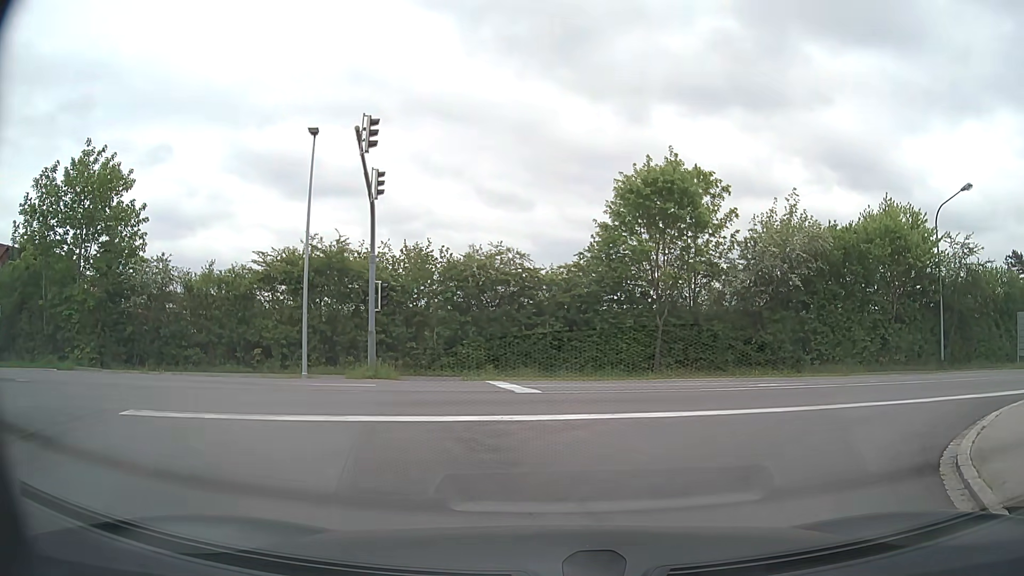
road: residential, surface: asphalt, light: Day
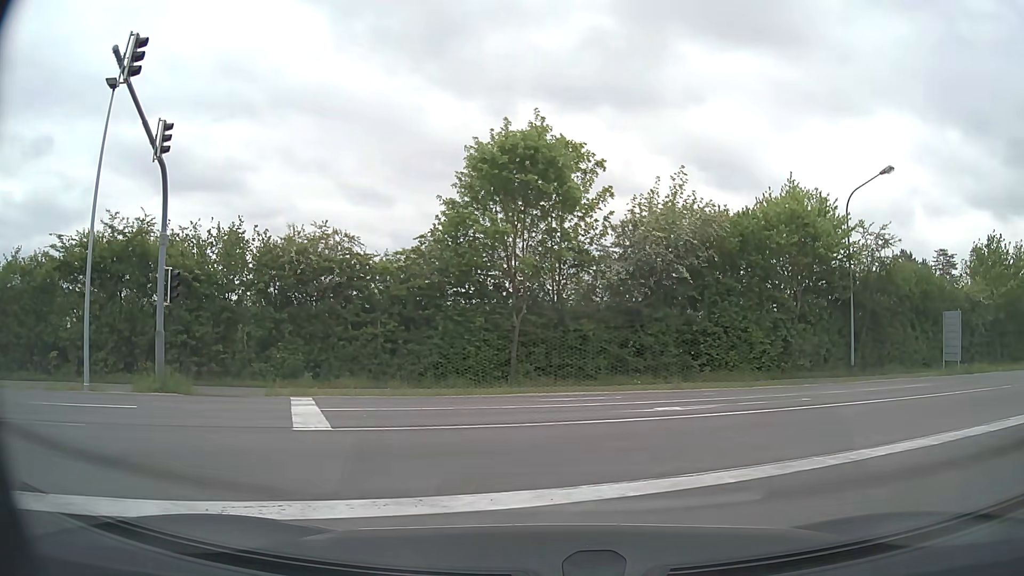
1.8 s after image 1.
(+0.6, +4.9) m; +14°
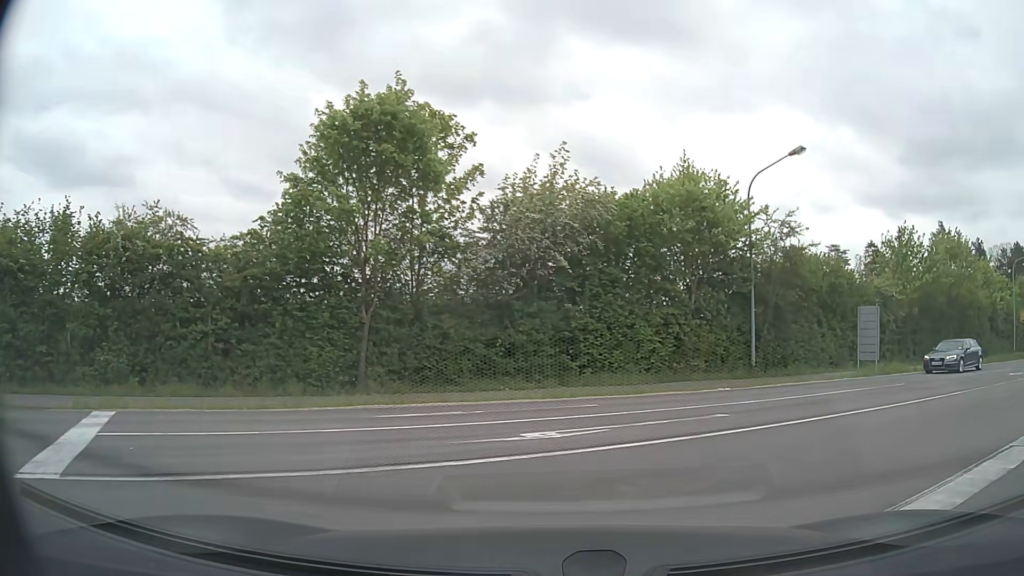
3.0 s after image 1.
(+0.3, +3.4) m; +10°
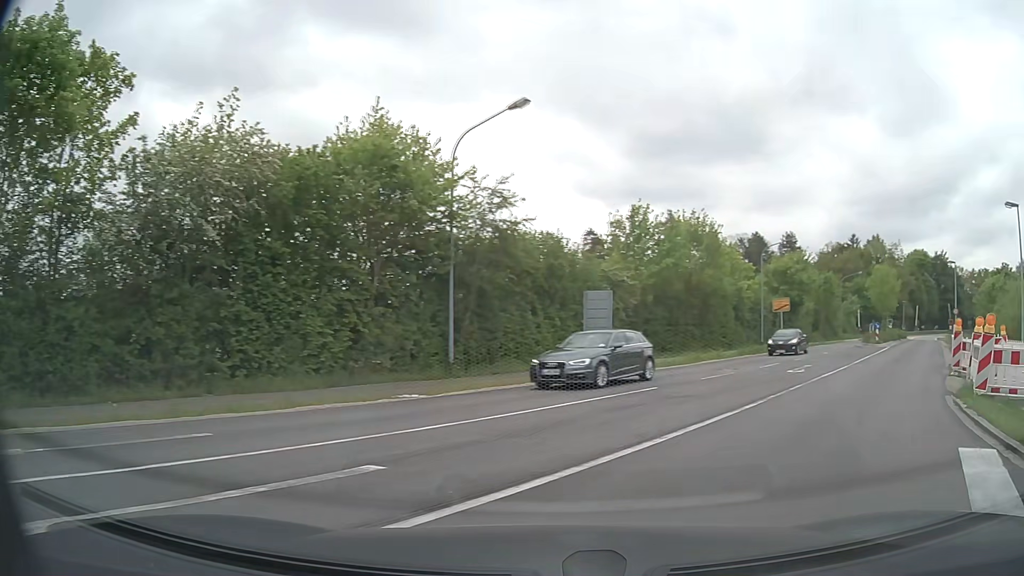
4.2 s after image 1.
(+1.1, +5.0) m; +25°
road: secondary
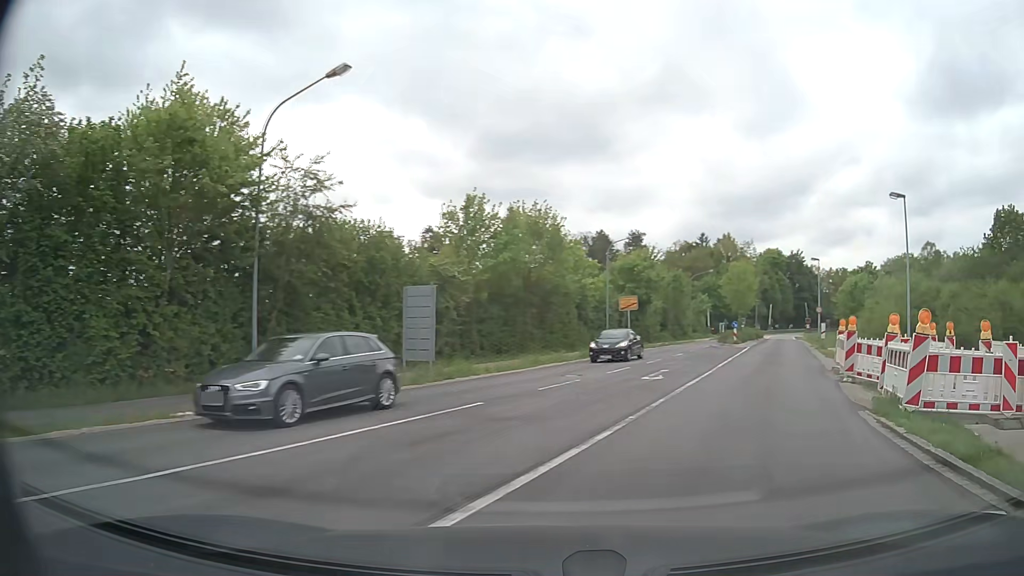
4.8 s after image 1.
(+0.4, +3.2) m; +14°
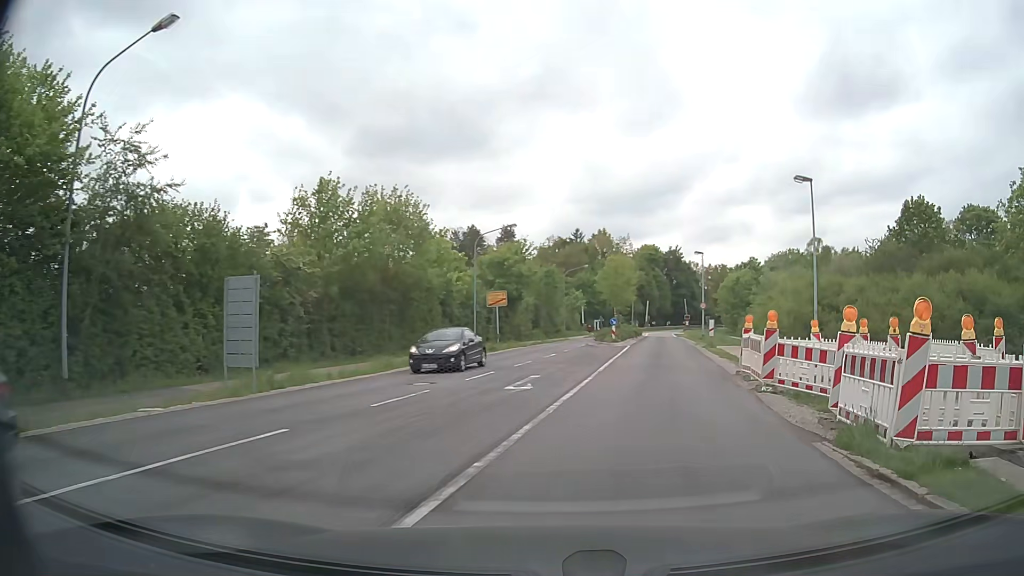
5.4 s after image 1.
(+0.3, +3.6) m; +10°
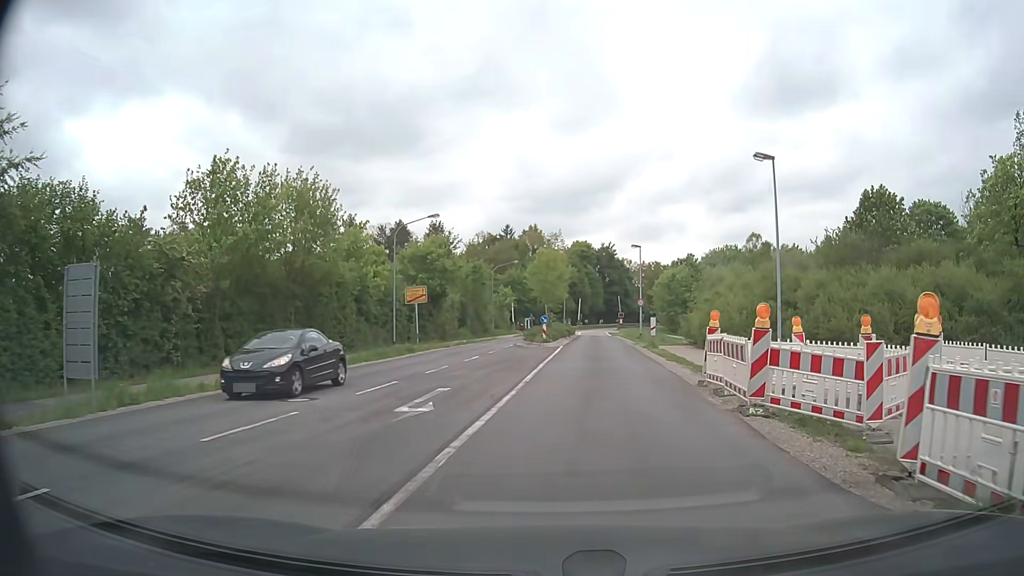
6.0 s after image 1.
(+0.2, +4.0) m; +6°
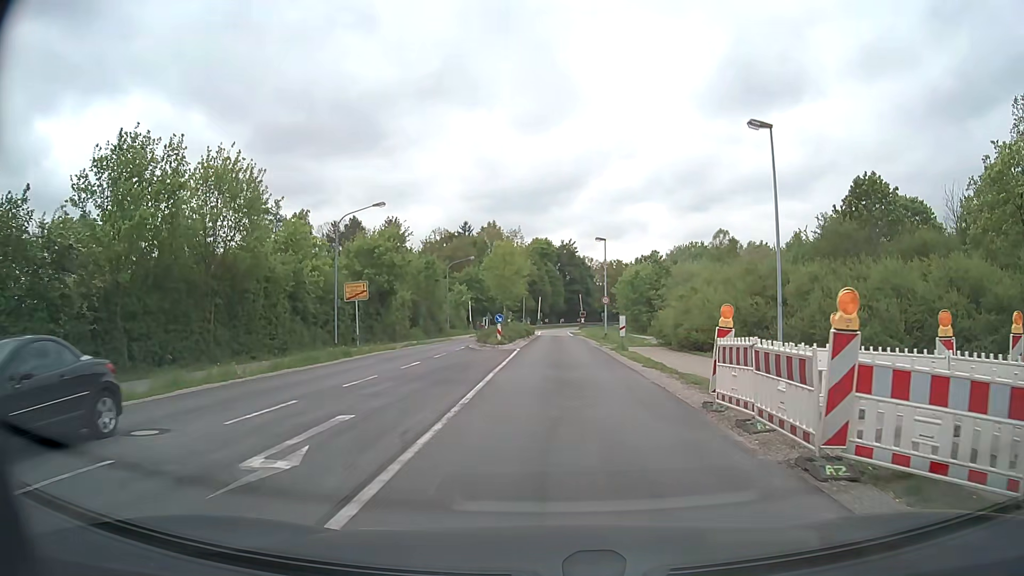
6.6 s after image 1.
(+0.1, +4.4) m; +4°
(0, +10) (0, +20) (0, +30) (+1, +40) (+1, +50) (+1, +60) (+1, +70) (+1, +80) (+1, +90) (+1, +100) m
